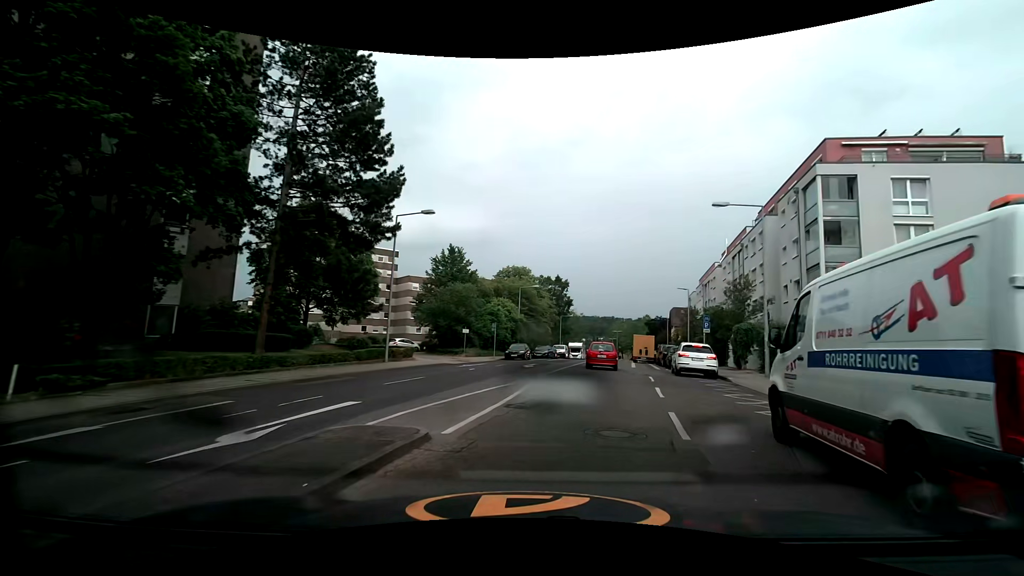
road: secondary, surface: asphalt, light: Day
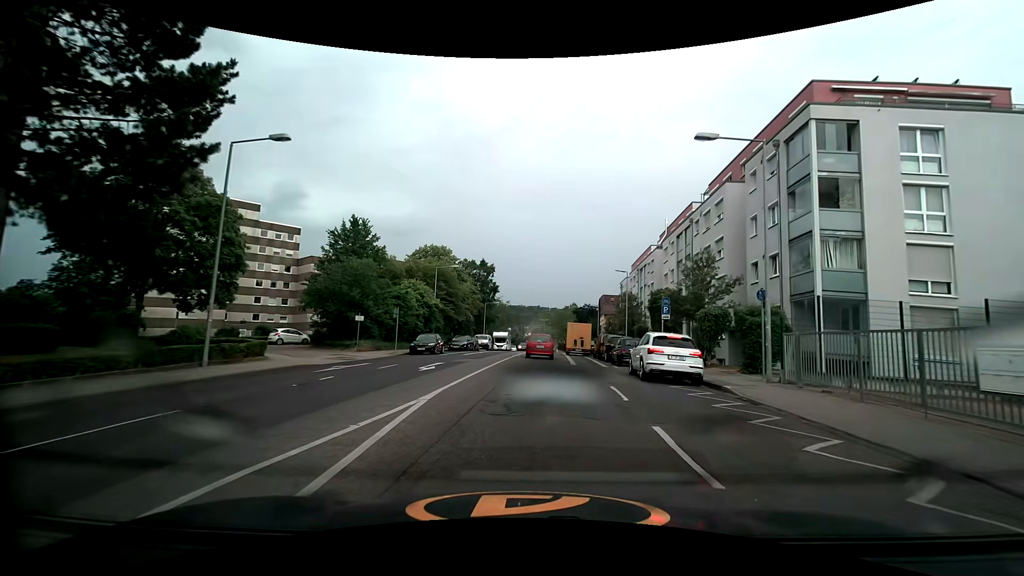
(+0.9, +8.8) m; +9°
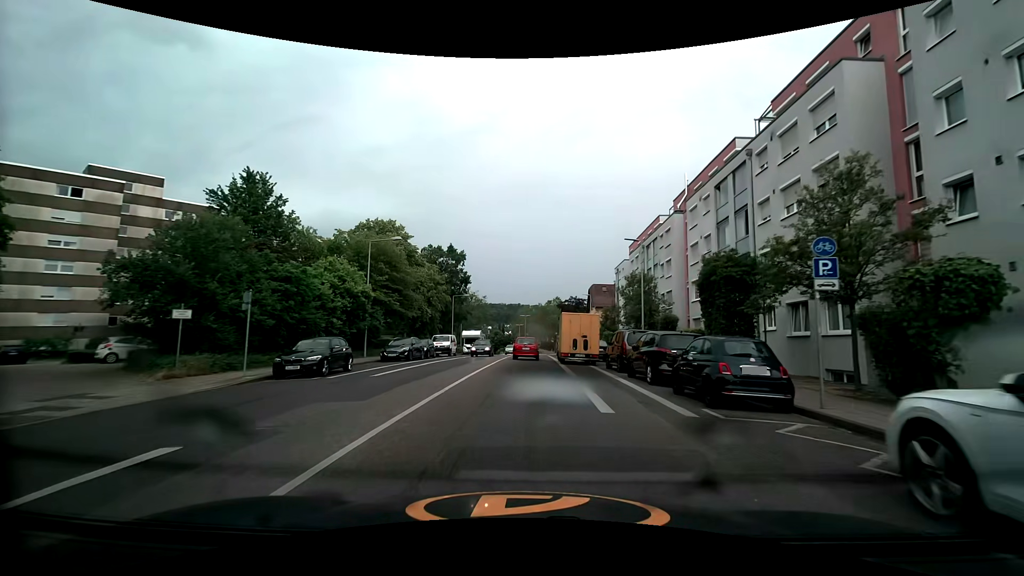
(+0.6, +15.4) m; +4°
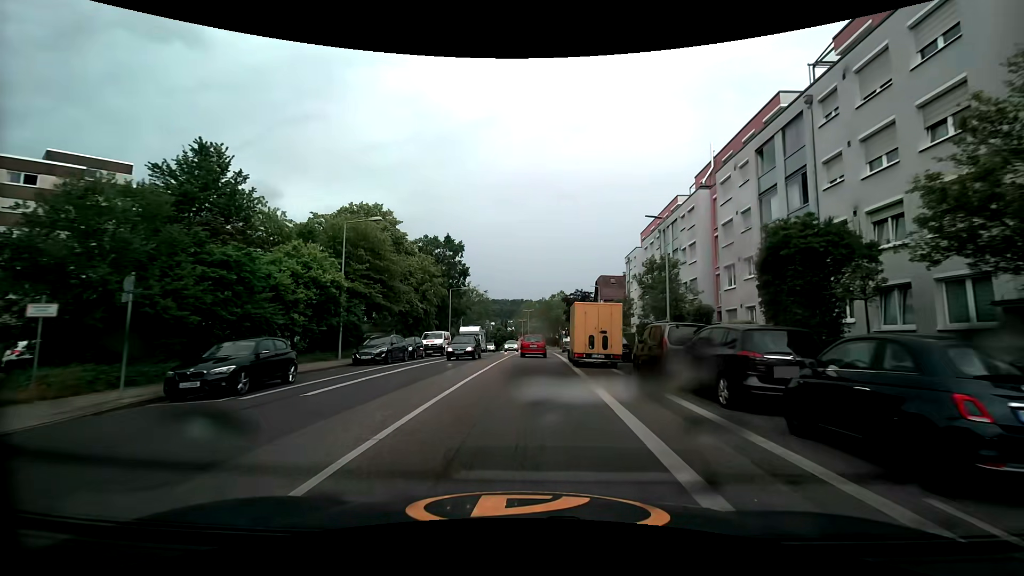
(-0.1, +5.5) m; -1°
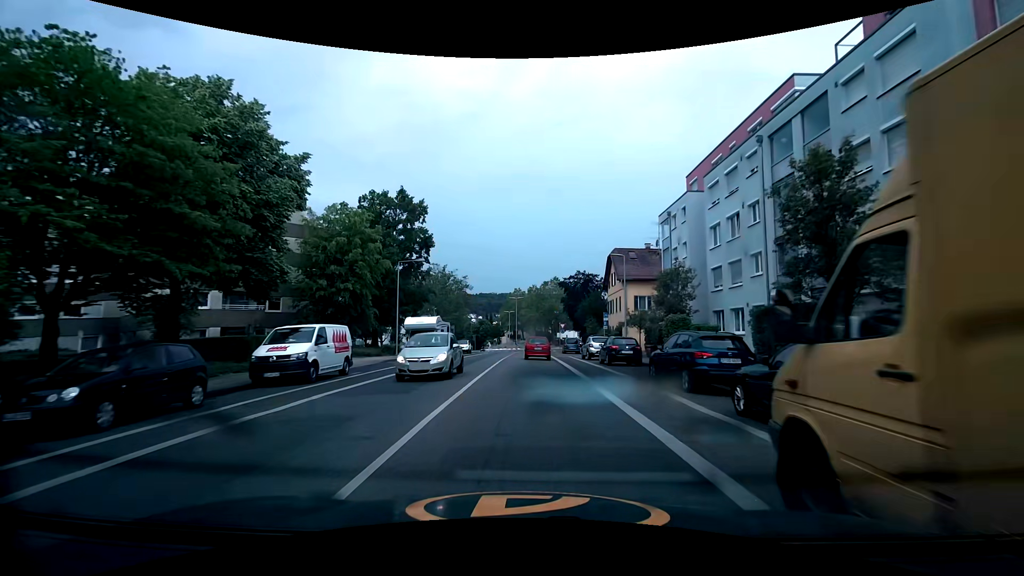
(0.0, +22.0) m; +1°
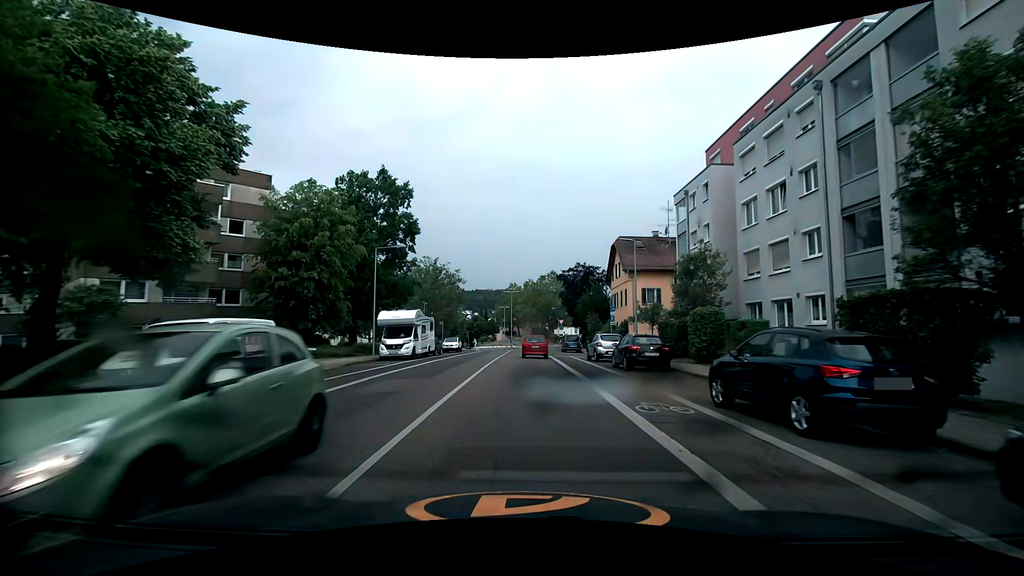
(0.0, +5.5) m; +1°
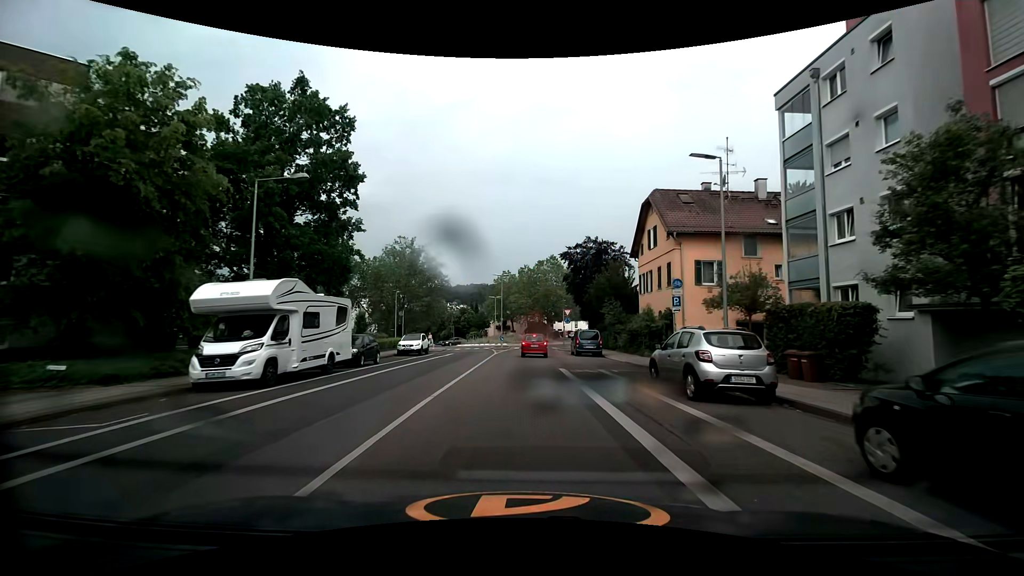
(0.0, +16.5) m; +1°
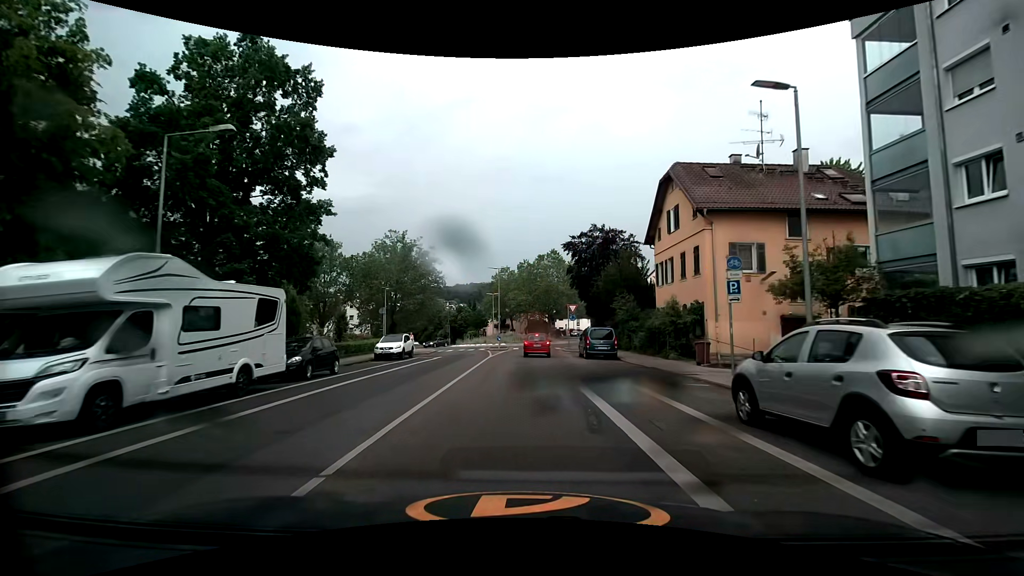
(0.0, +5.5) m; 0°
(0, +10) (0, +20) (0, +30) (+1, +40) (+2, +50) (+5, +59) (+7, +69) (+4, +78) (-1, +87) (-5, +96) m
